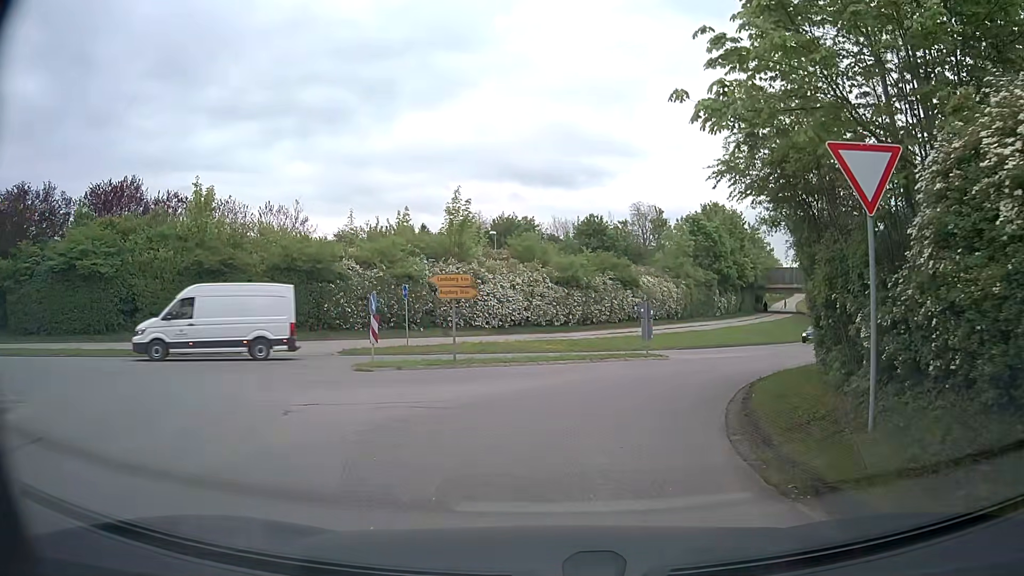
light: Day
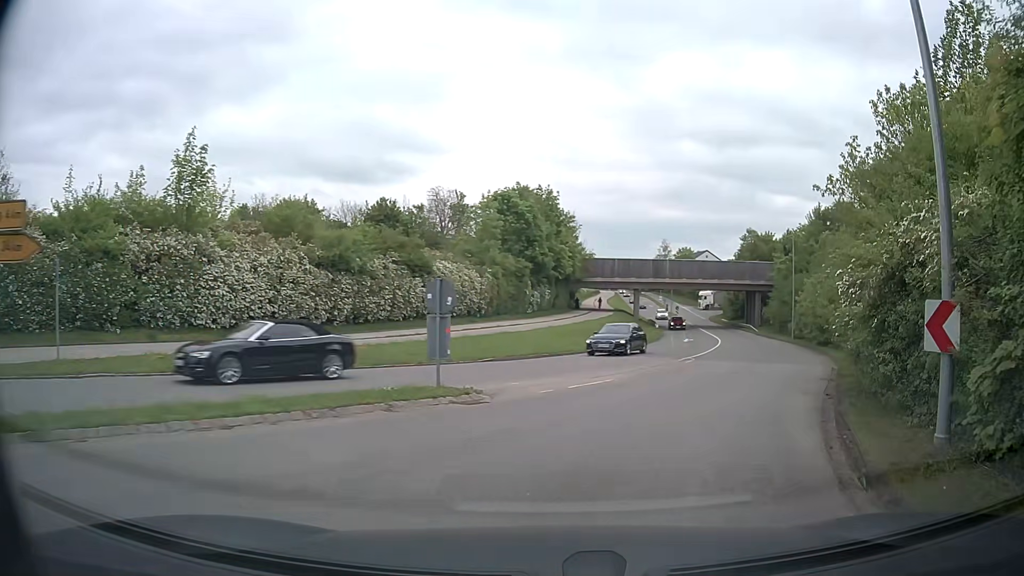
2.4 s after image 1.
(+1.4, +12.6) m; +18°
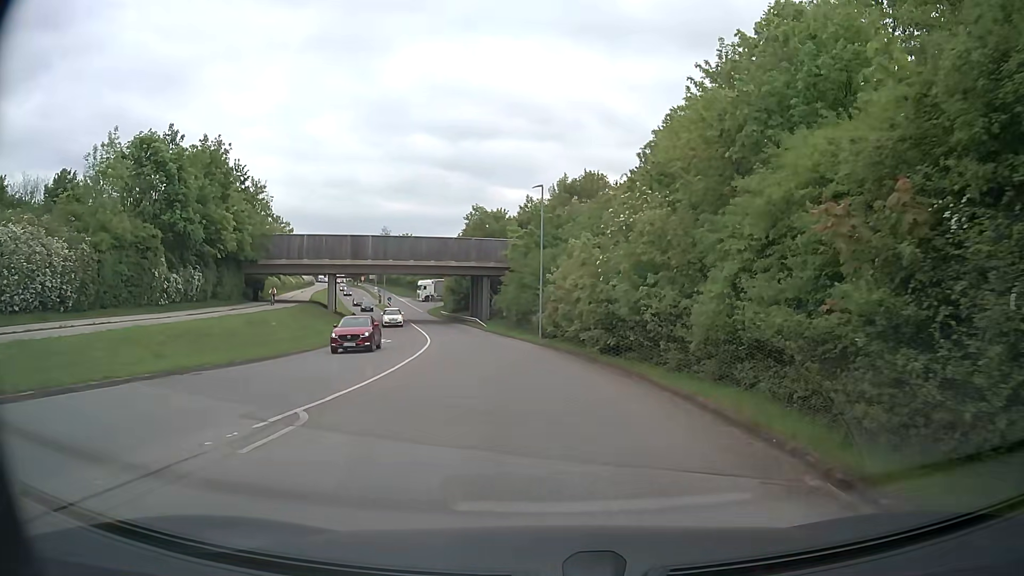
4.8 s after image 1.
(+4.7, +17.6) m; +23°
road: tertiary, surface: asphalt
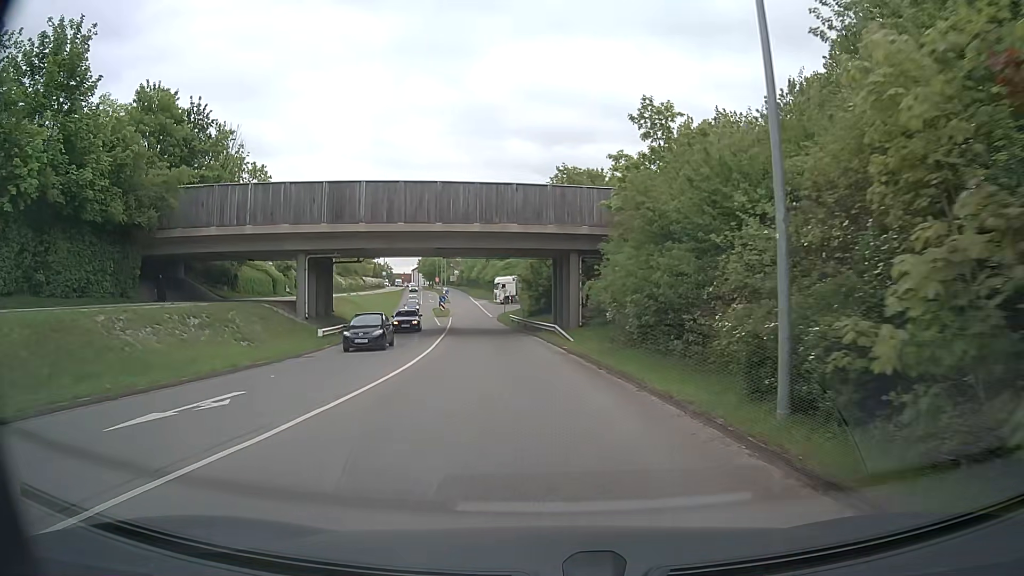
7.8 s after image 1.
(-1.7, +28.5) m; -9°
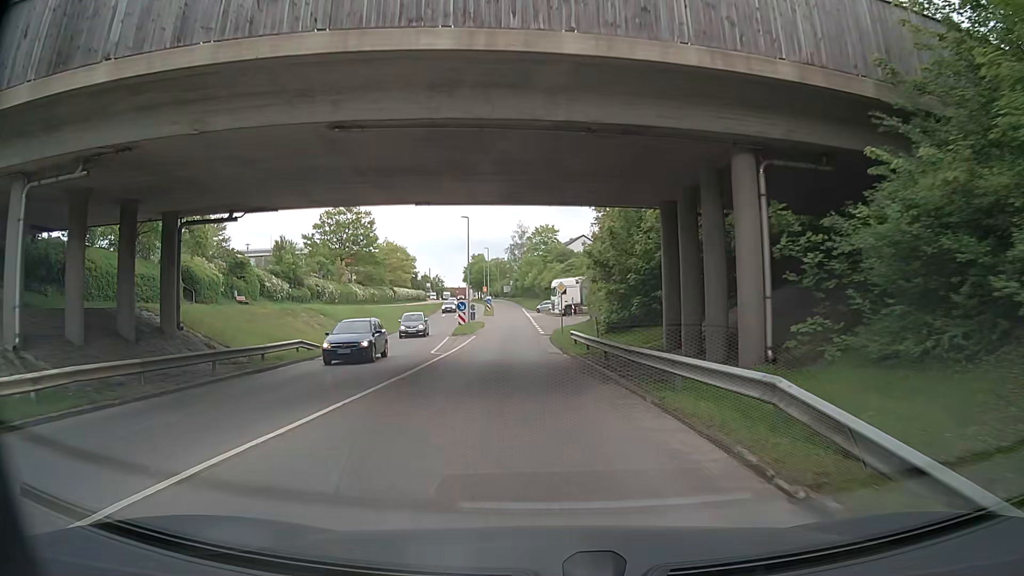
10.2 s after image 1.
(-1.1, +26.2) m; -5°
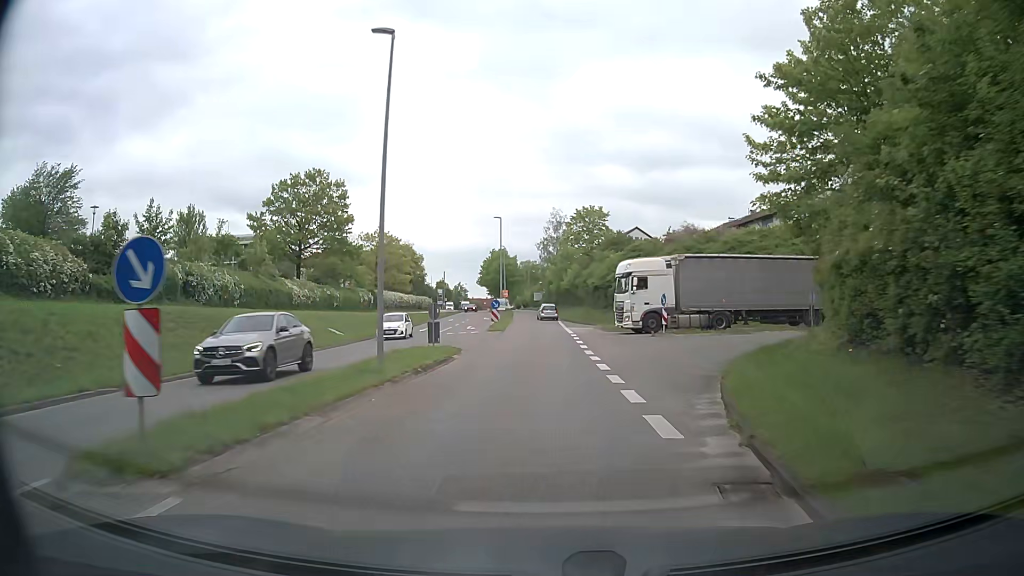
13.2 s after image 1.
(-1.7, +36.0) m; -3°
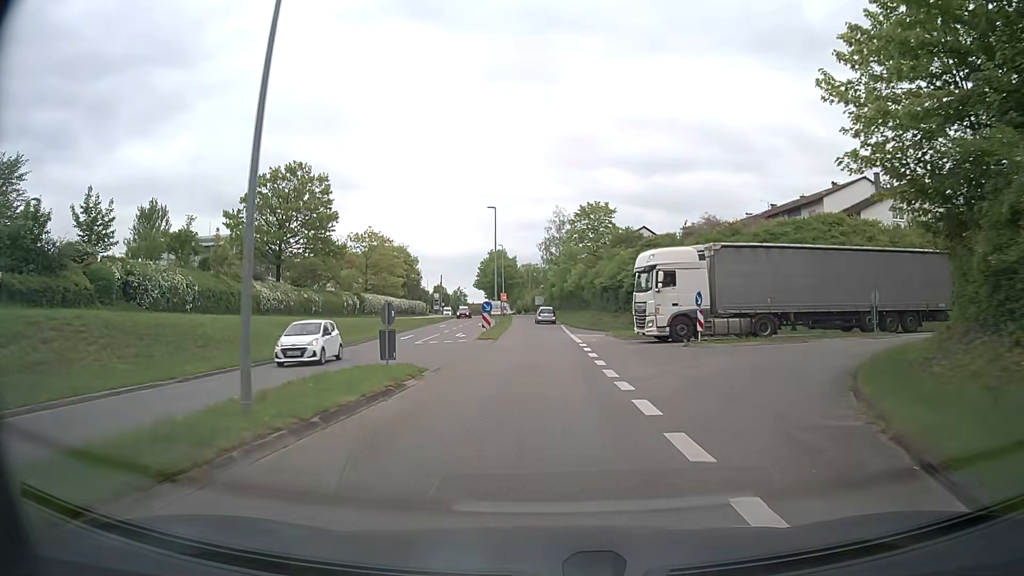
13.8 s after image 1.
(0.0, +7.3) m; 0°
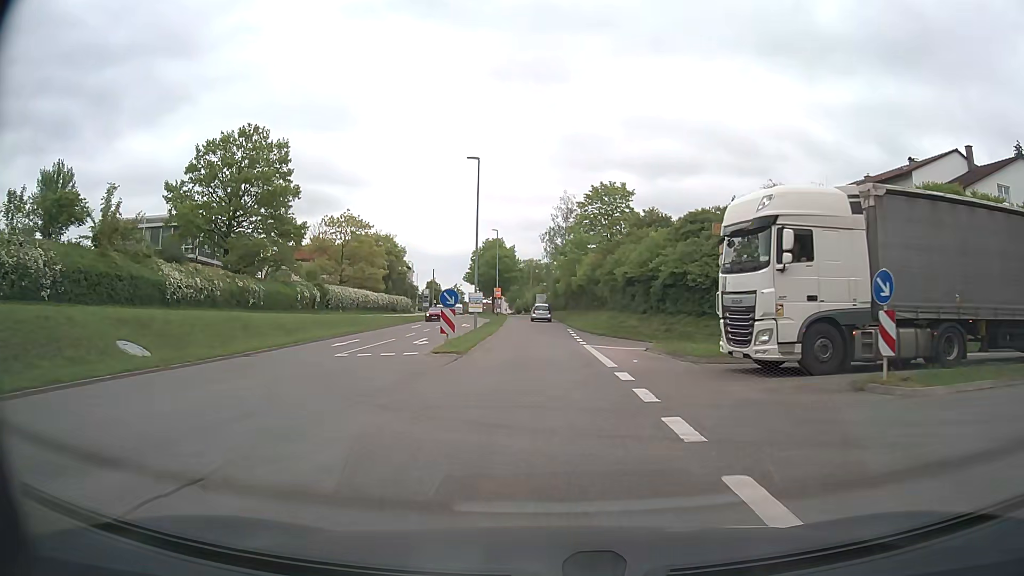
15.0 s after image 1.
(-0.2, +14.3) m; -1°
(0, +10) (0, +20) (0, +30) (0, +40) (0, +50) (-1, +60) (-1, +70) (-2, +80) (-3, +90) (-3, +100) m
